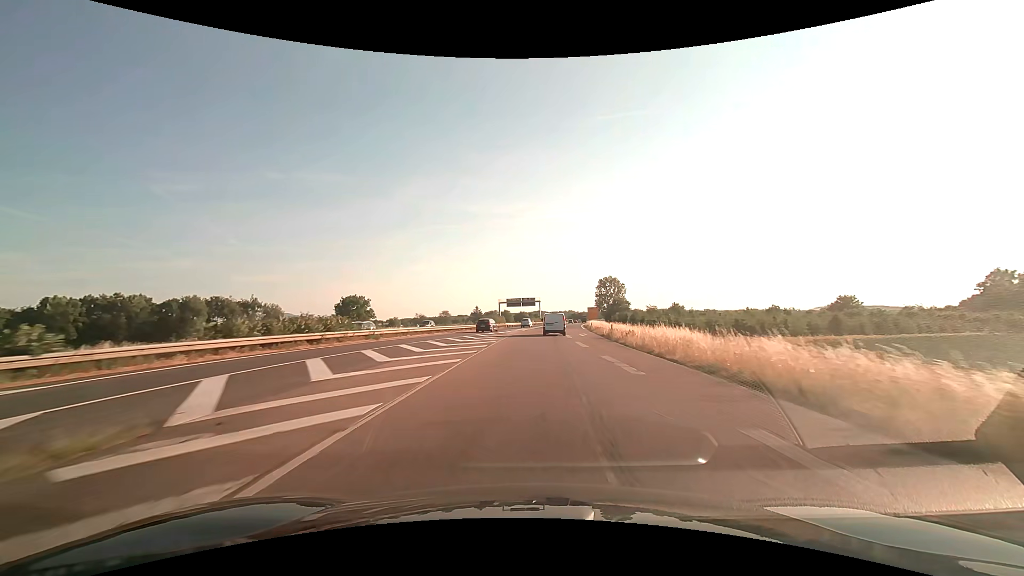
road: trunk_link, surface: asphalt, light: Day
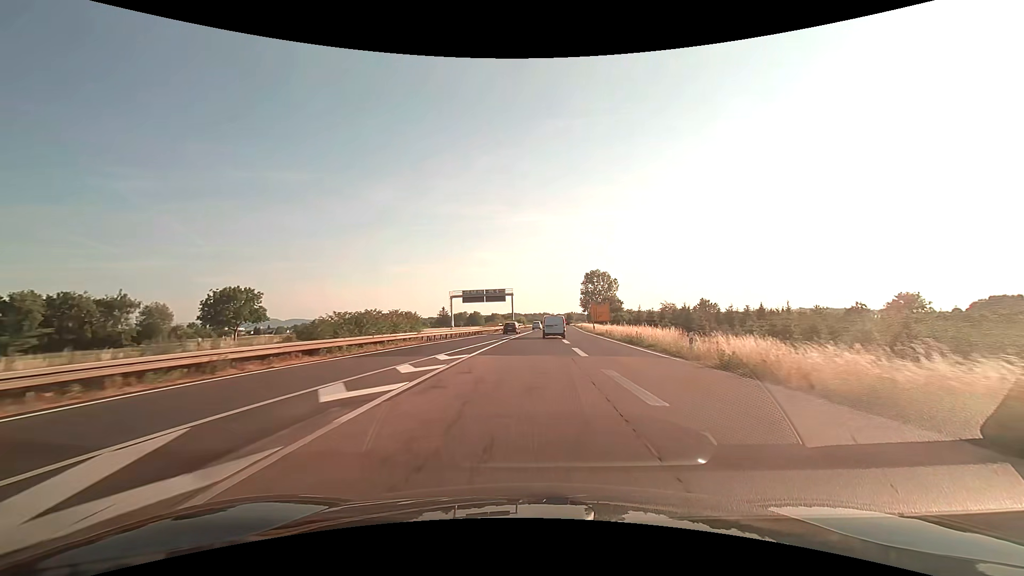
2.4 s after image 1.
(+1.4, +52.7) m; +3°
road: trunk
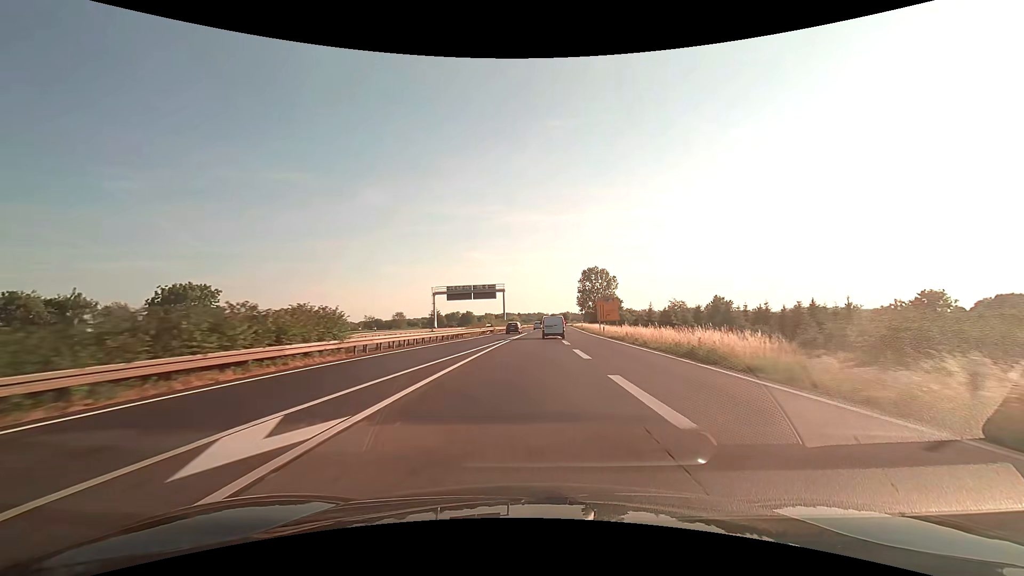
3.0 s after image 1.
(+0.1, +13.1) m; +1°
(0, +10) (0, +20) (0, +30) (+1, +40) (+1, +50) (+1, +60) (+2, +70) (+2, +80) (+3, +90) (+4, +100) m
